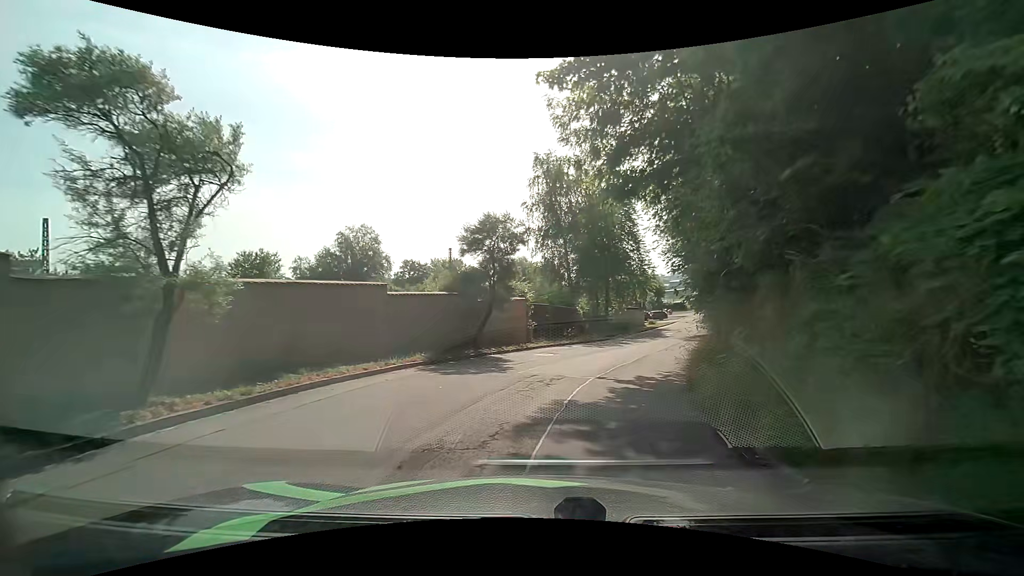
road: residential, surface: asphalt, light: Day
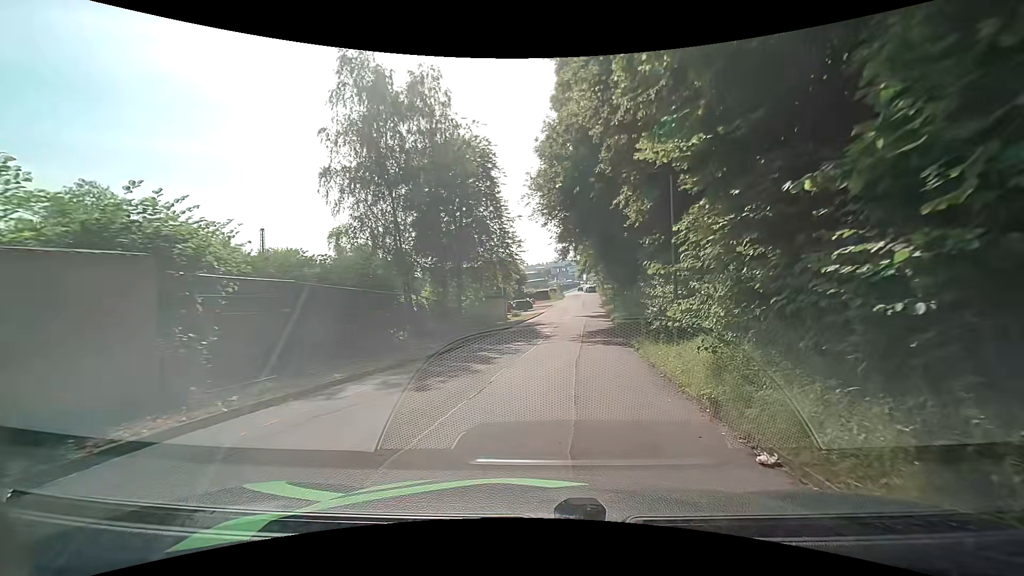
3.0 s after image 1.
(+1.8, +15.7) m; +14°
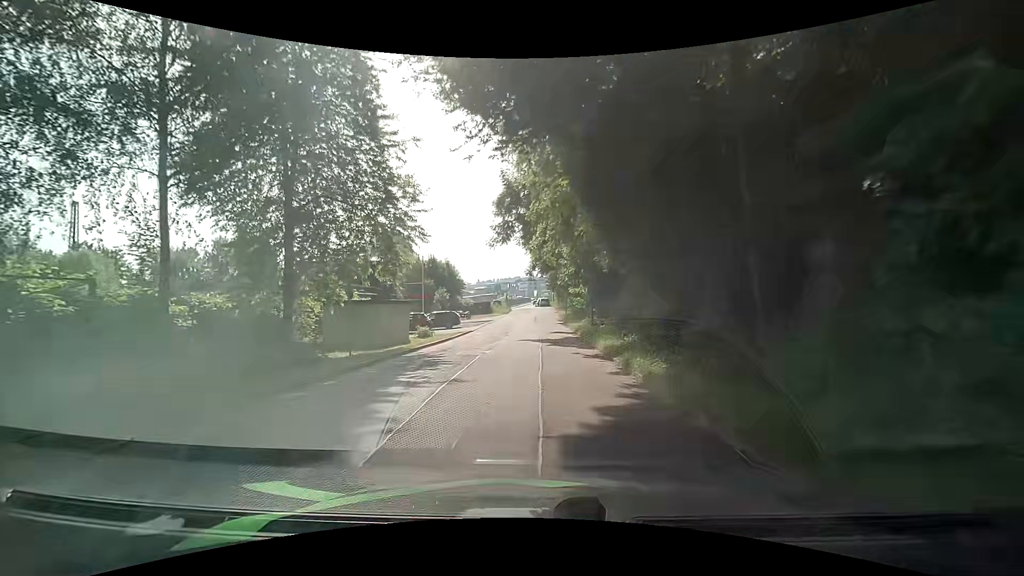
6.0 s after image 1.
(+2.1, +20.8) m; +8°
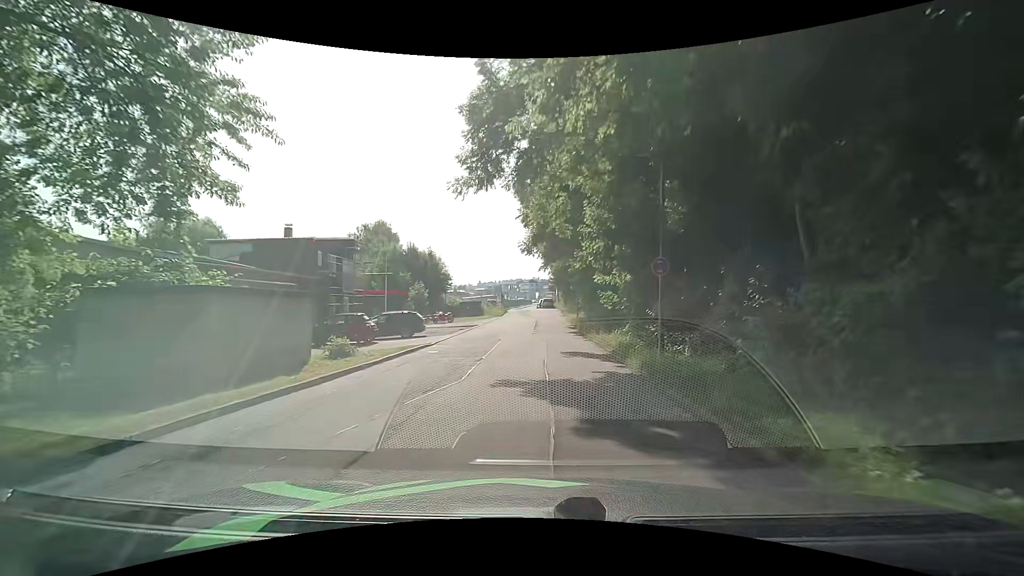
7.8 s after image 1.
(-0.4, +13.6) m; -3°
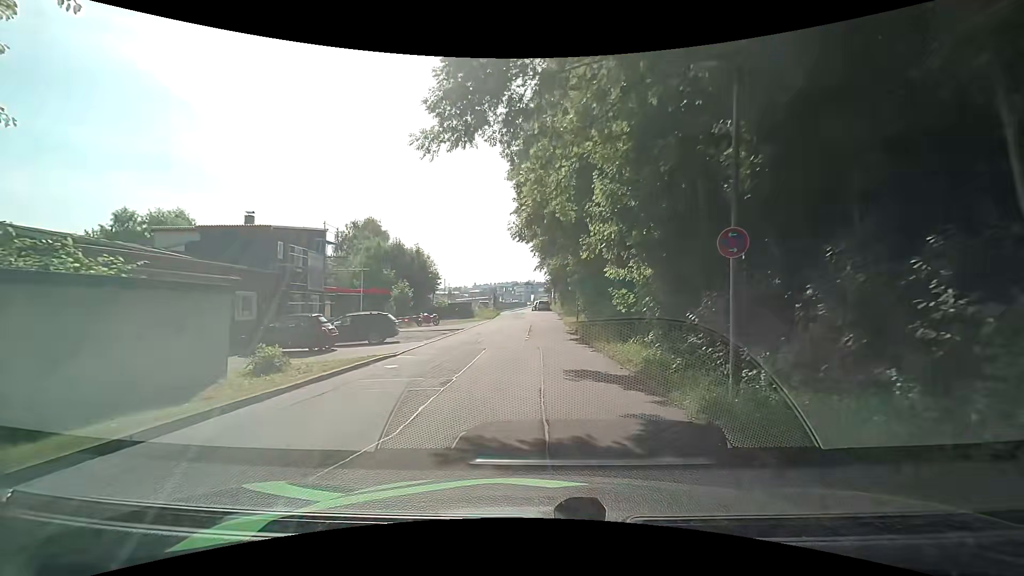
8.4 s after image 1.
(0.0, +4.4) m; +2°
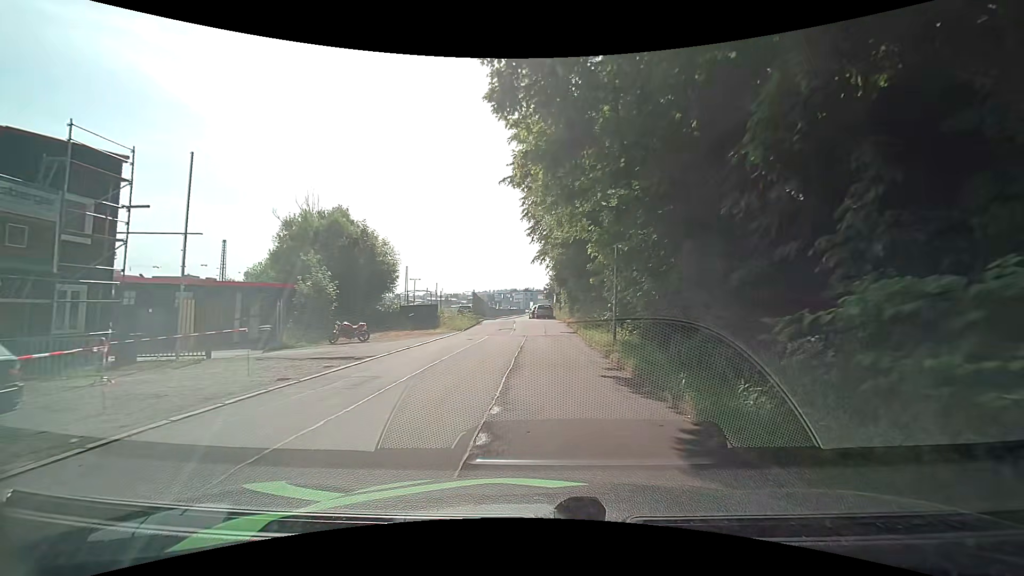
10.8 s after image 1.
(0.0, +17.6) m; +1°
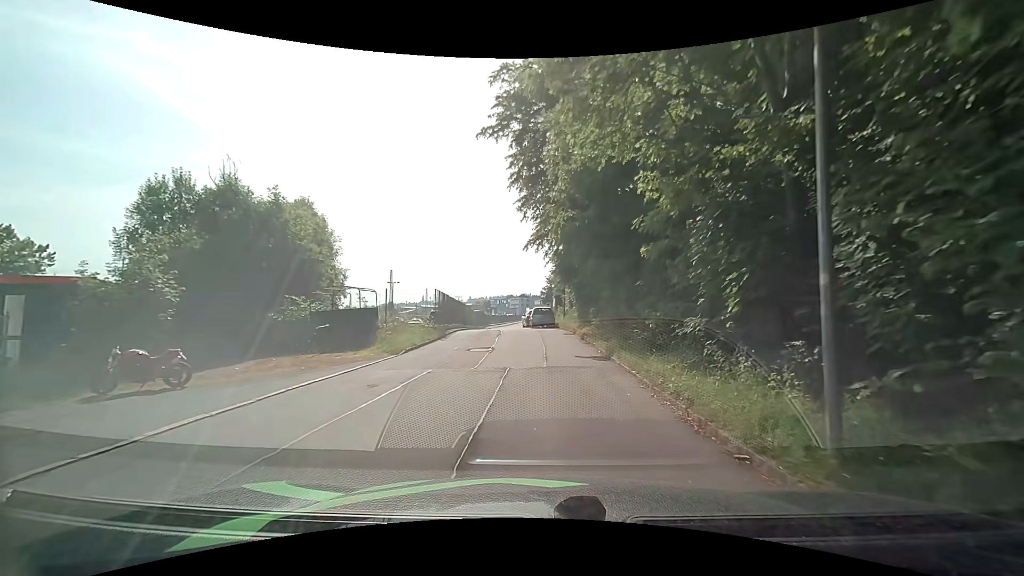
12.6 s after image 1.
(-0.2, +12.9) m; +1°
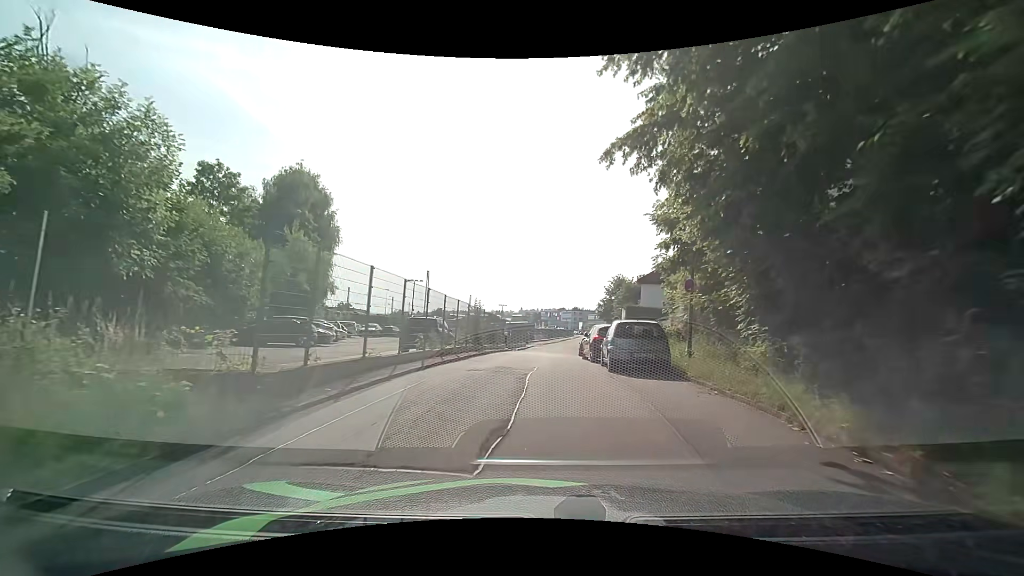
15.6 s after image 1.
(-1.3, +19.8) m; -8°
(0, +10) (0, +20) (0, +30) (+1, +40) (+2, +50) (+4, +60) (+5, +70) (+6, +80) (+8, +90) (+9, +99) m
